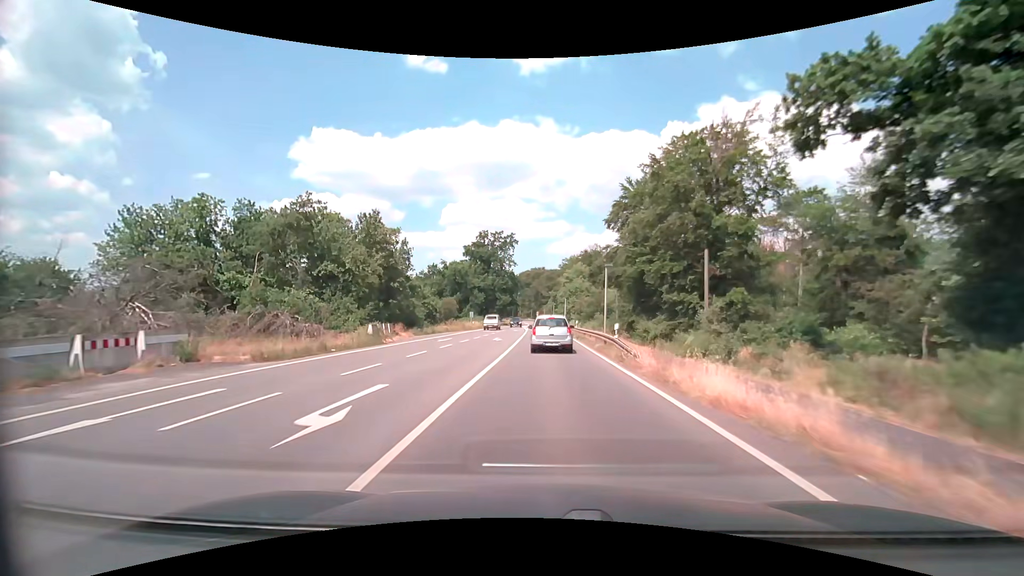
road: primary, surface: asphalt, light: Day
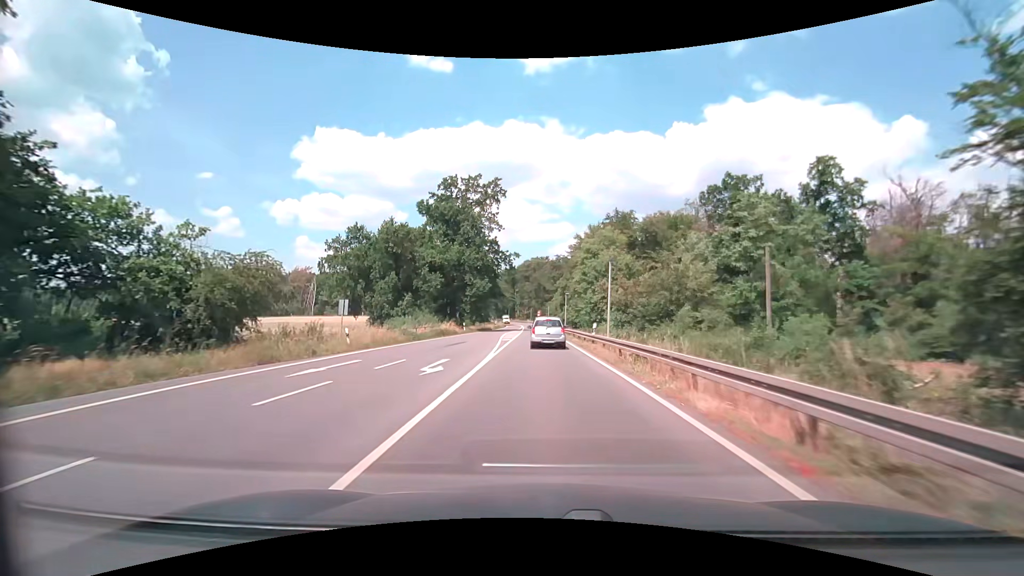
(-0.1, +46.7) m; -1°
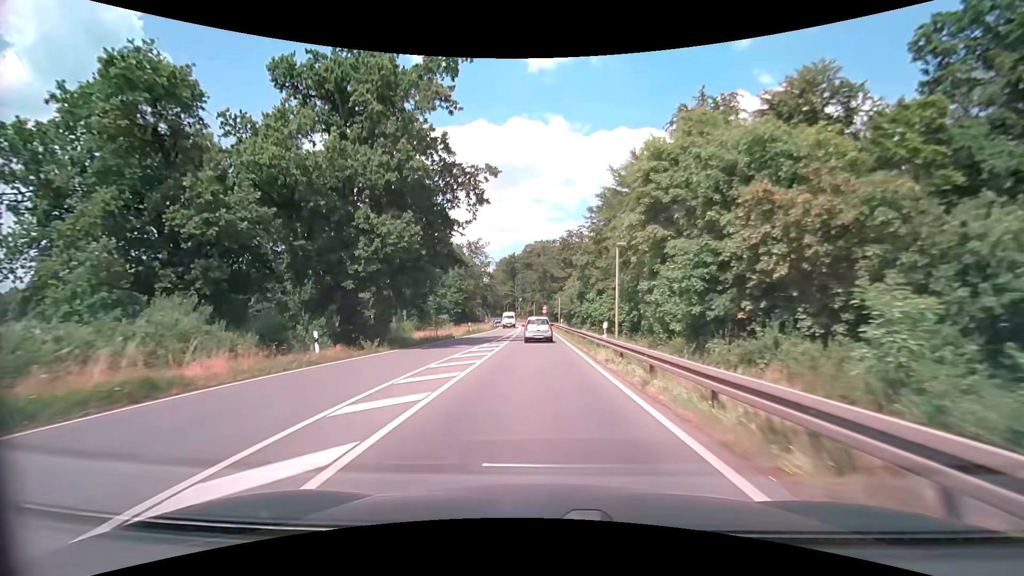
(+0.1, +38.3) m; 0°
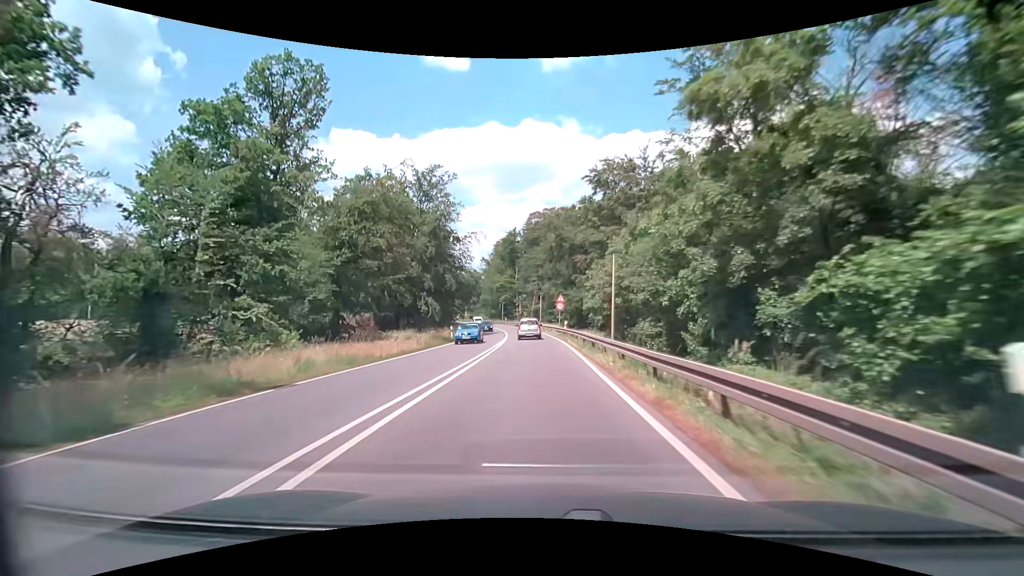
(-0.4, +48.8) m; -1°
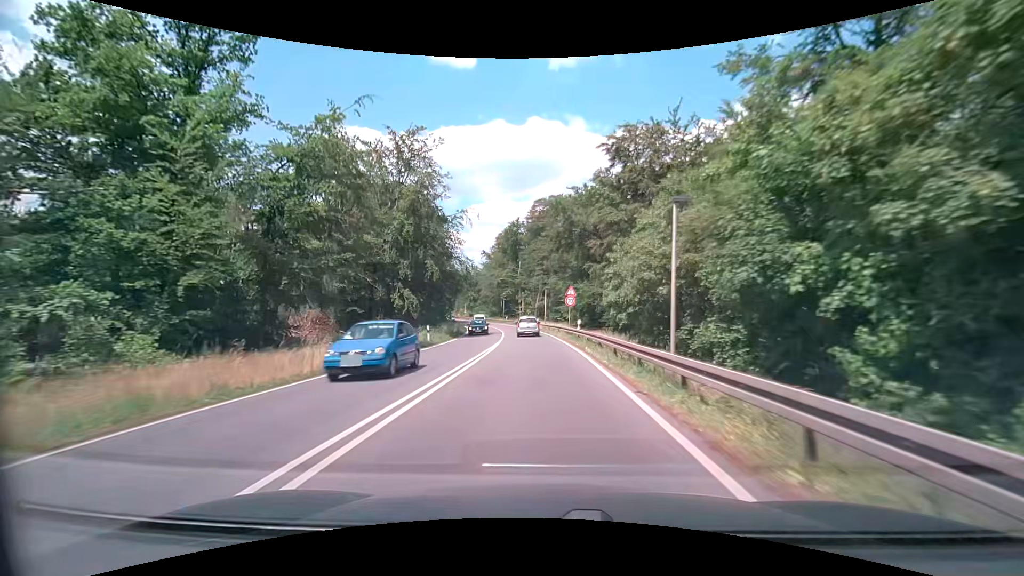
(-0.1, +9.9) m; -1°
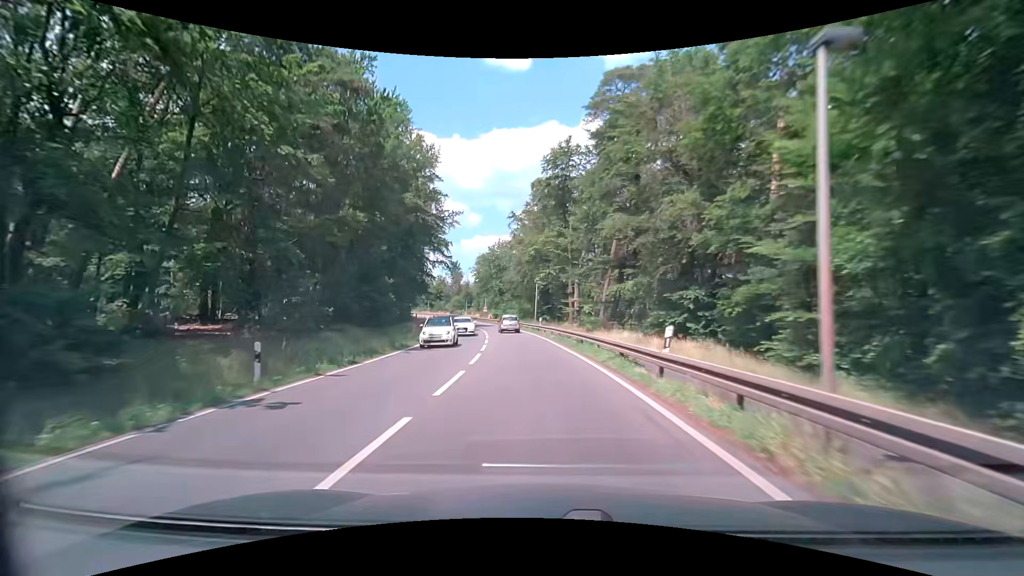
(-1.9, +49.7) m; -5°
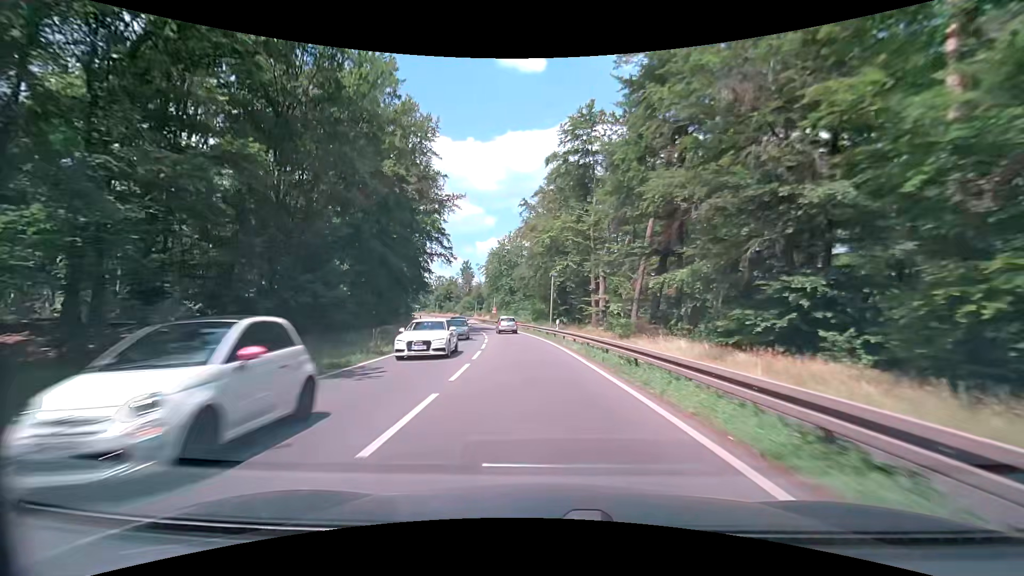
(-0.1, +10.0) m; -1°
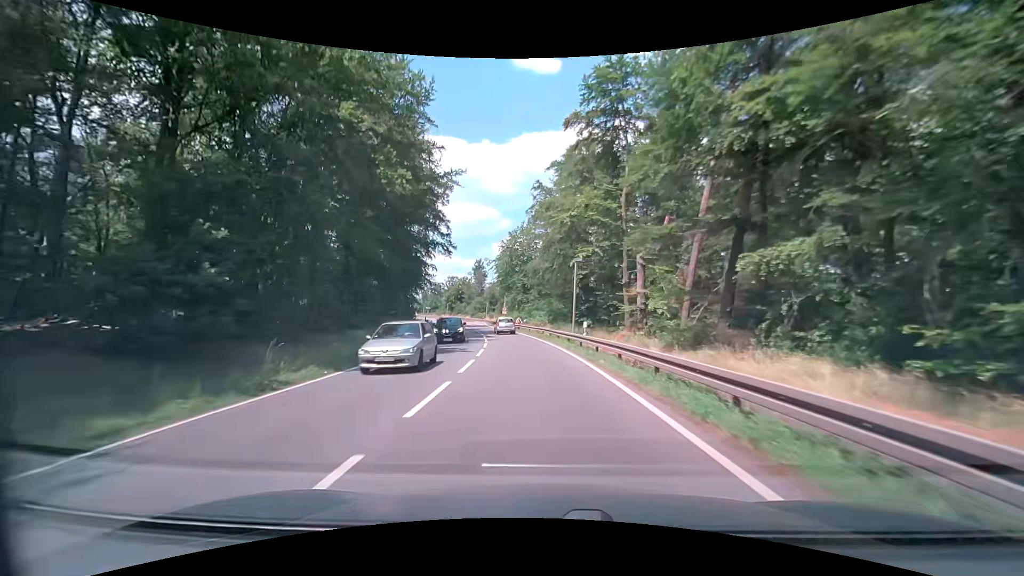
(-0.2, +10.0) m; -3°
(0, +10) (-1, +20) (-1, +30) (-2, +40) (-4, +50) (-6, +60) (-7, +69) (-10, +79) (-12, +89) (-15, +99) m
